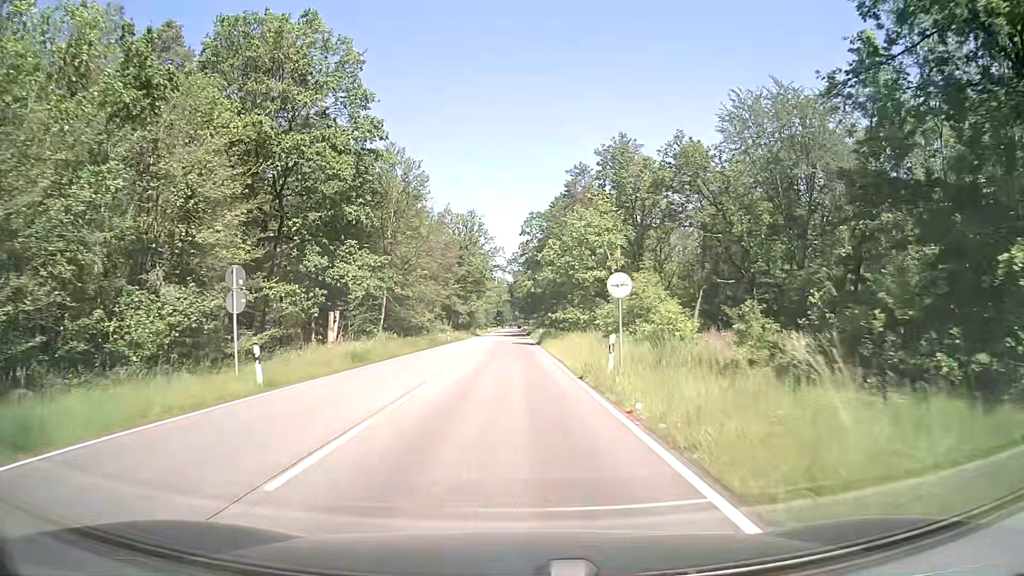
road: secondary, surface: asphalt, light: Day
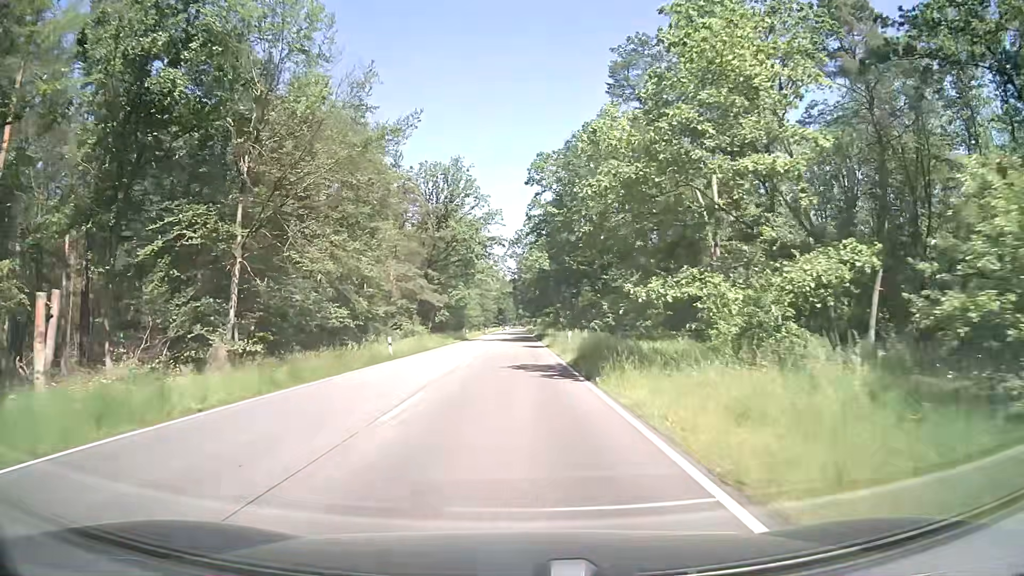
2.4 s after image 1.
(-0.1, +32.4) m; 0°
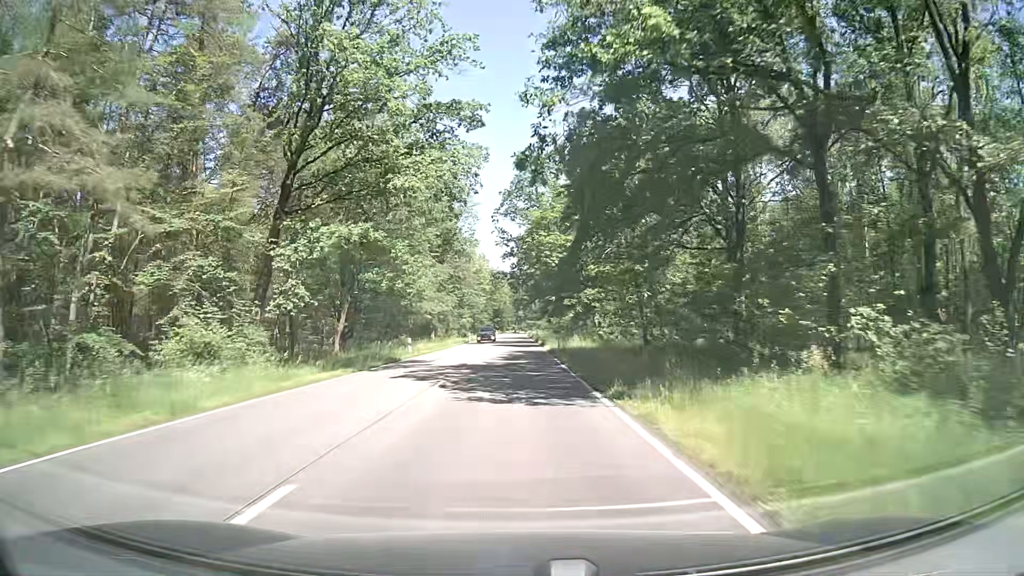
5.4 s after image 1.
(-0.1, +44.6) m; 0°
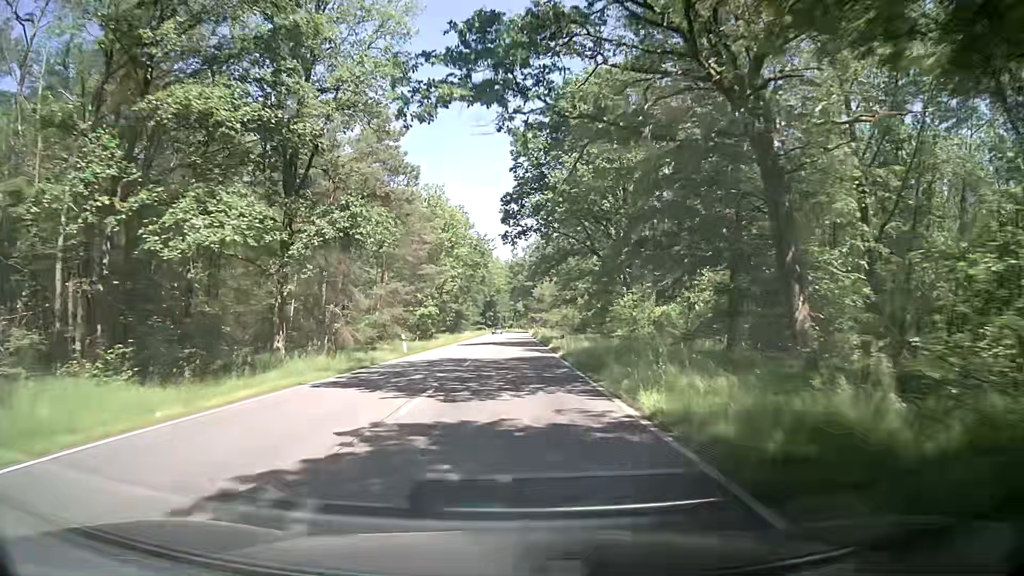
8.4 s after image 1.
(-0.2, +52.0) m; -1°
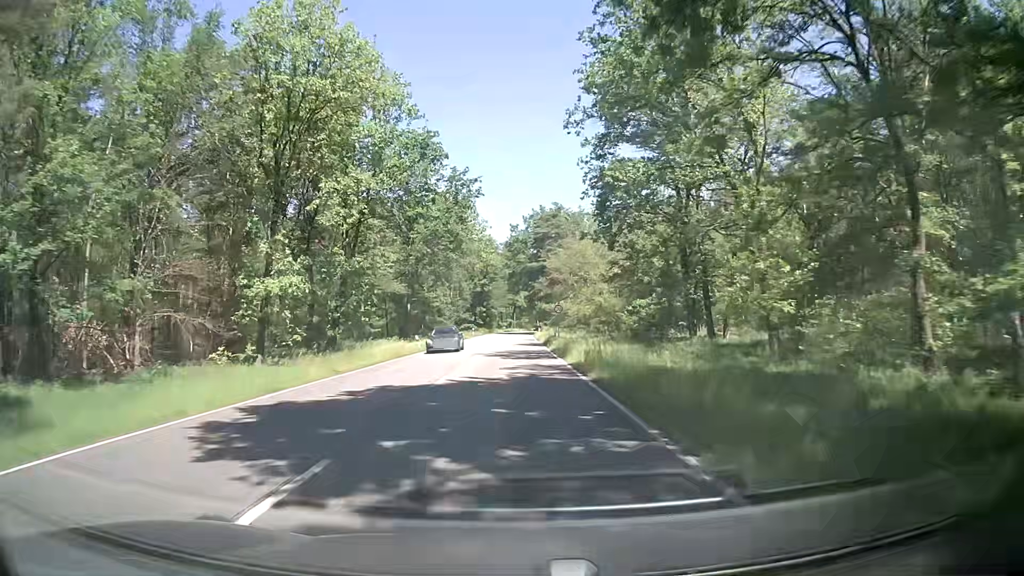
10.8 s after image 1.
(+0.6, +43.9) m; 0°
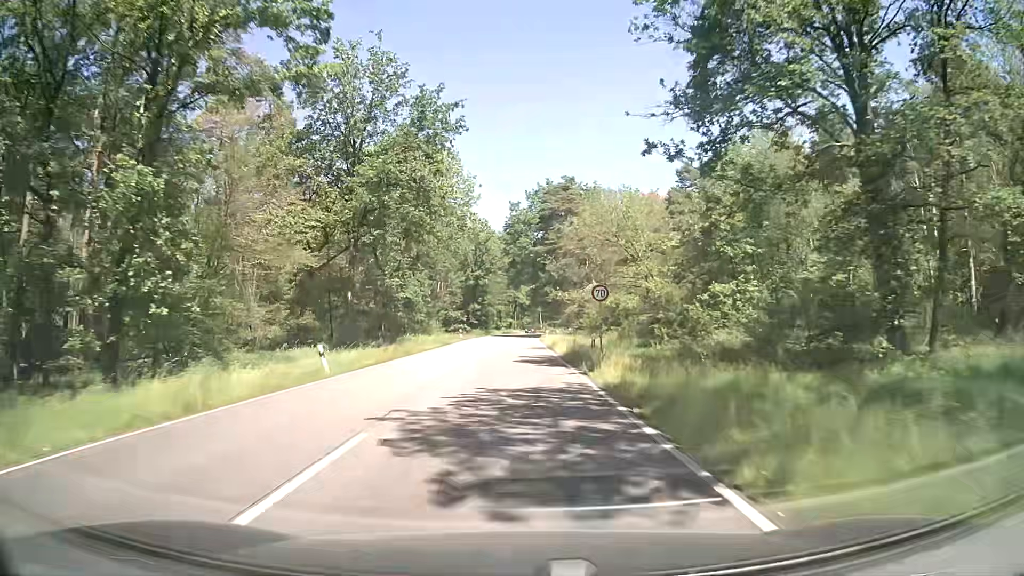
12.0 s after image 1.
(+0.1, +22.3) m; 0°
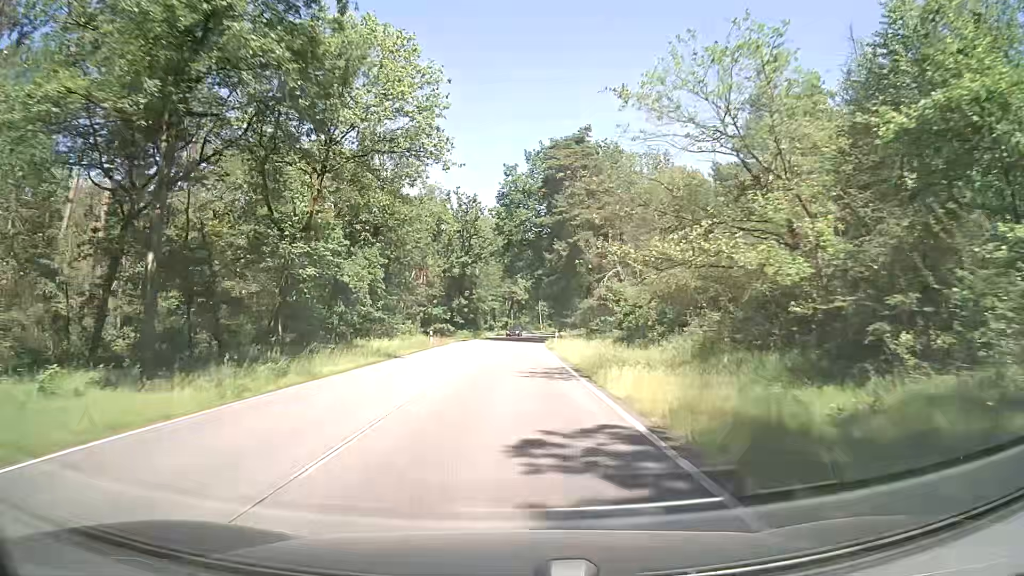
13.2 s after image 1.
(0.0, +22.5) m; 0°
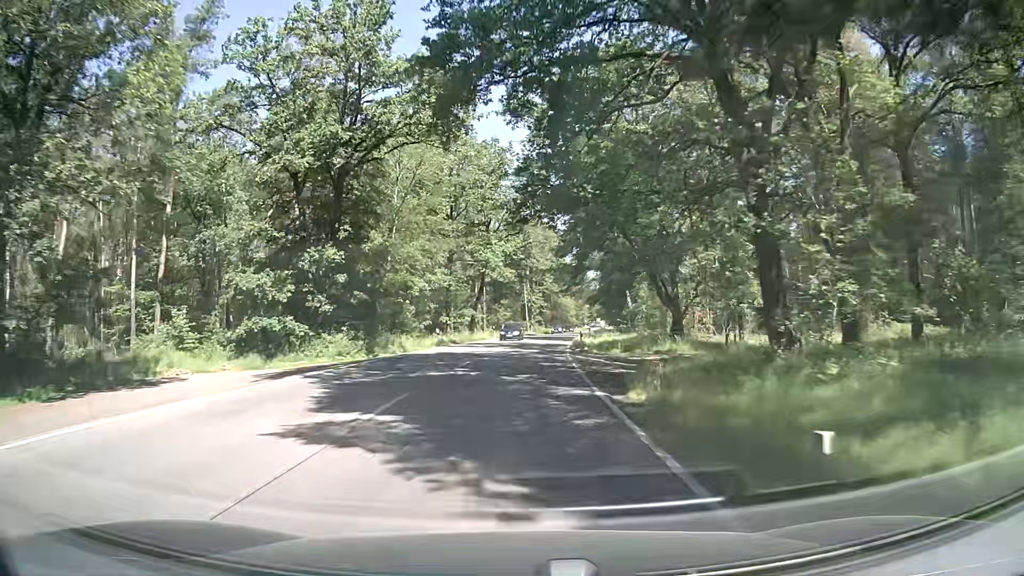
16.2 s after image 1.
(+0.5, +56.7) m; +2°
(0, +10) (0, +20) (+1, +30) (+1, +40) (+2, +50) (+3, +60) (+4, +70) (+5, +80) (+7, +90) (+8, +100) m
